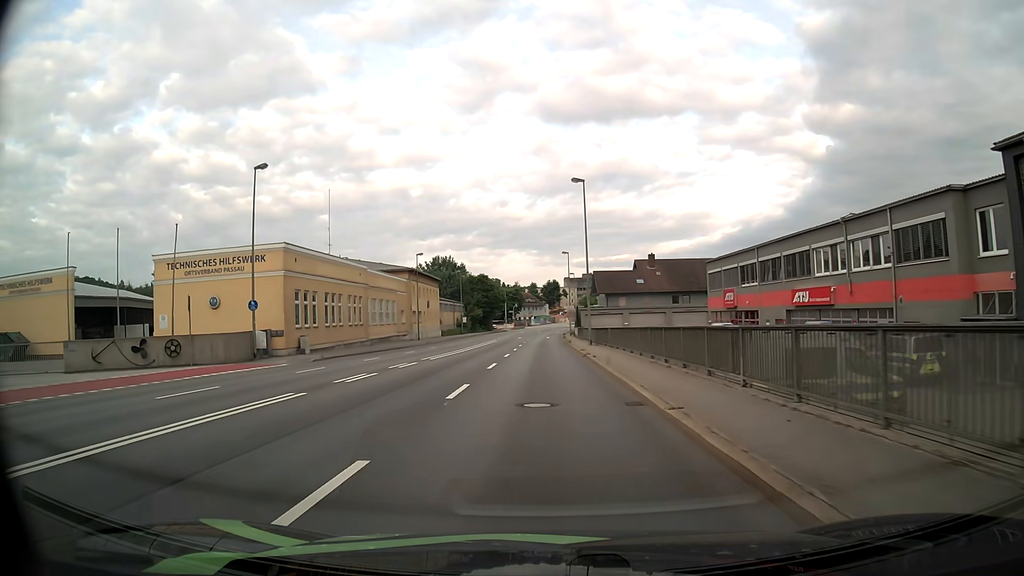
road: primary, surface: asphalt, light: Day
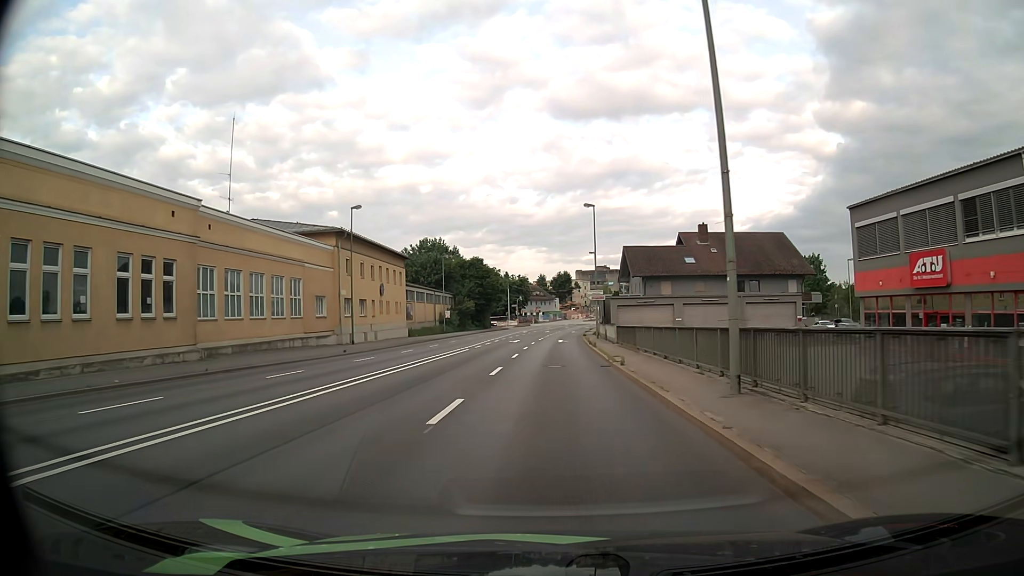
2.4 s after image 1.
(-0.2, +30.6) m; -1°
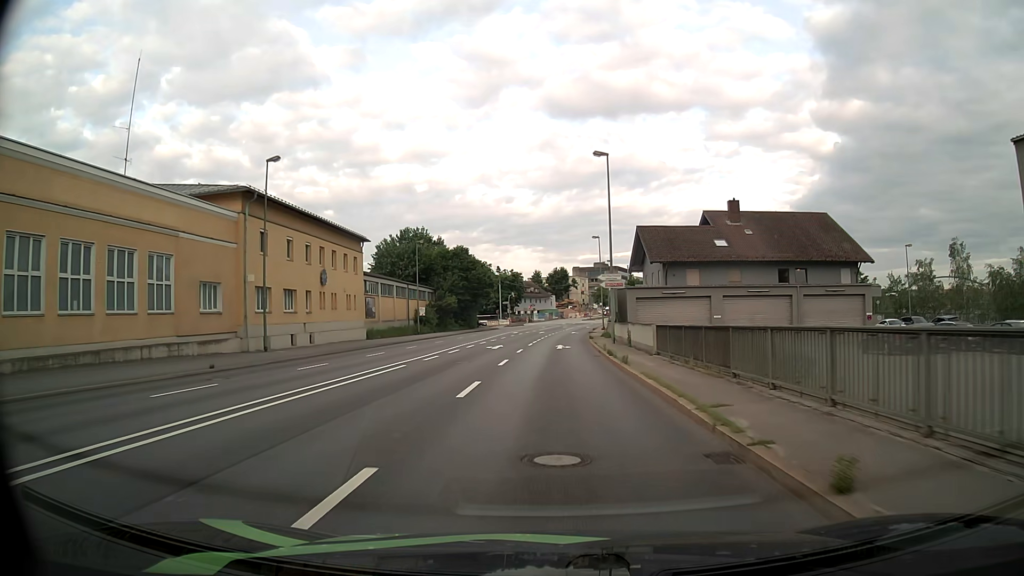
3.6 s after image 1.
(0.0, +15.3) m; 0°
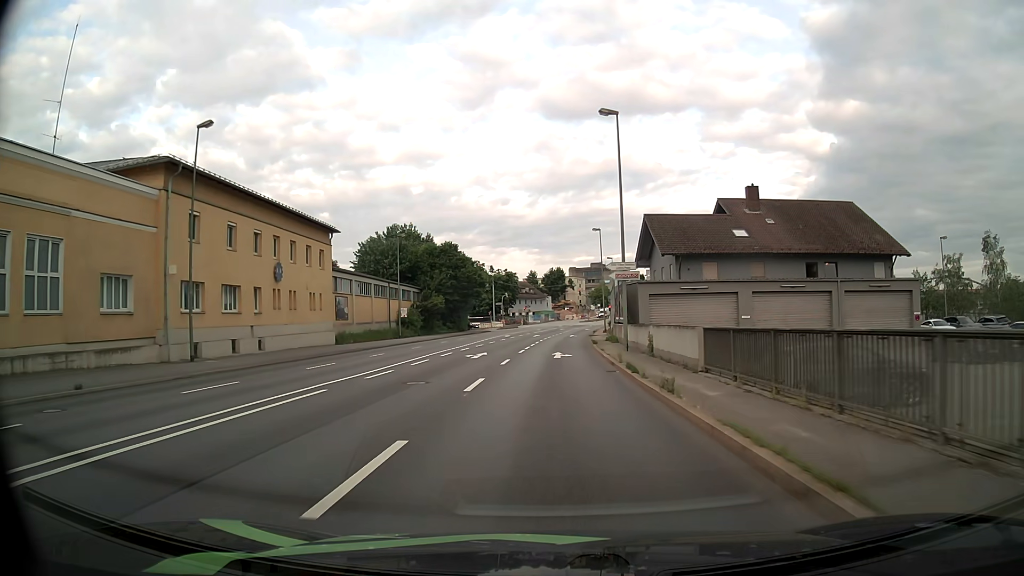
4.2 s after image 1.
(+0.1, +7.5) m; 0°
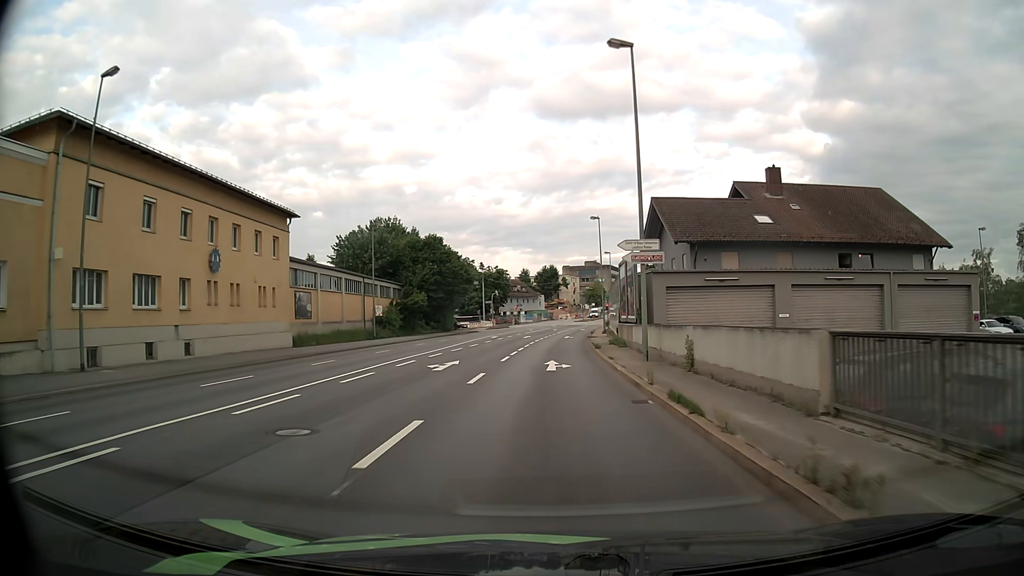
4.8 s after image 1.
(+0.1, +7.3) m; +1°
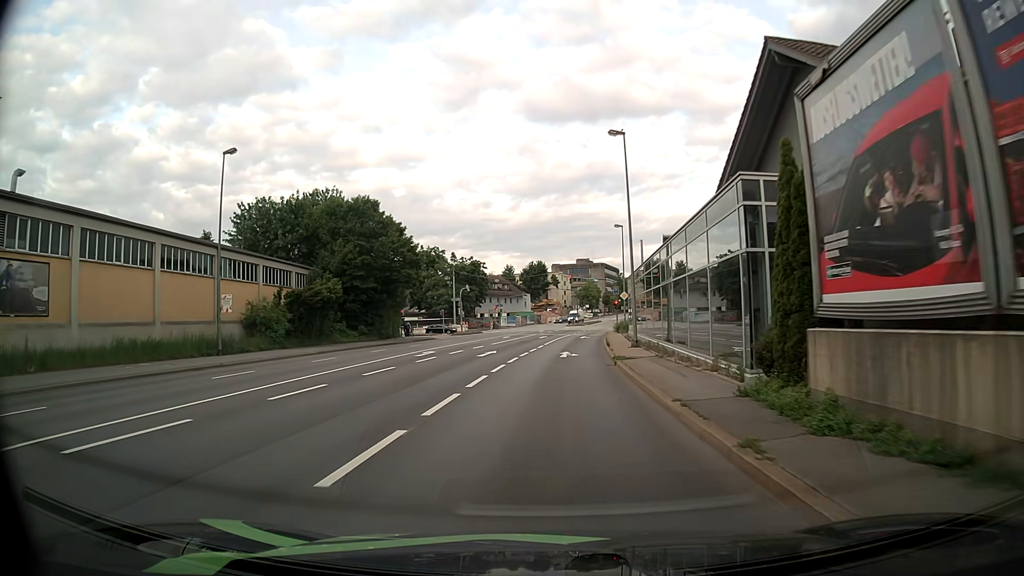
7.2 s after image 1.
(+0.2, +27.8) m; +1°
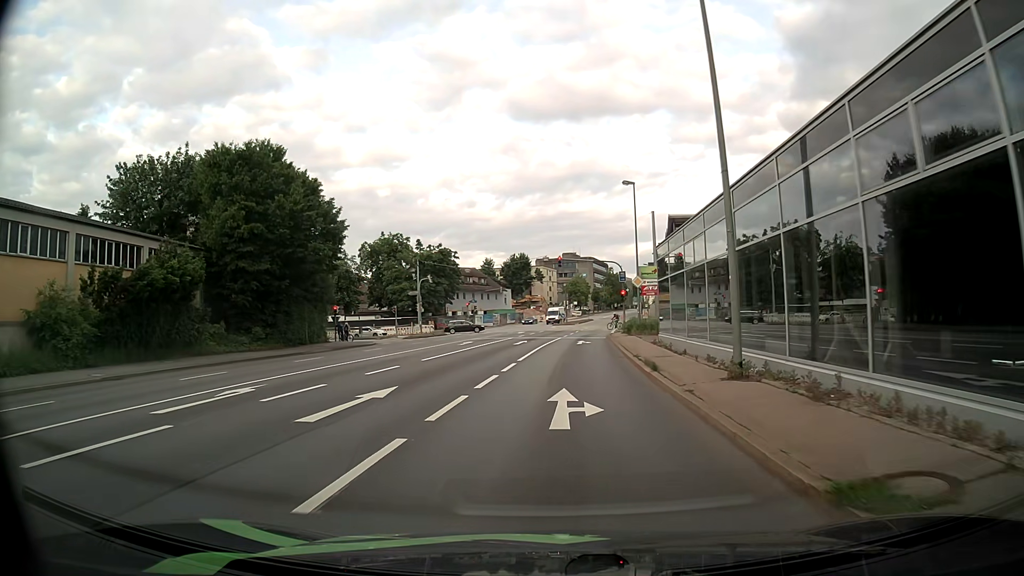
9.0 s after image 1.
(+0.3, +18.8) m; +2°
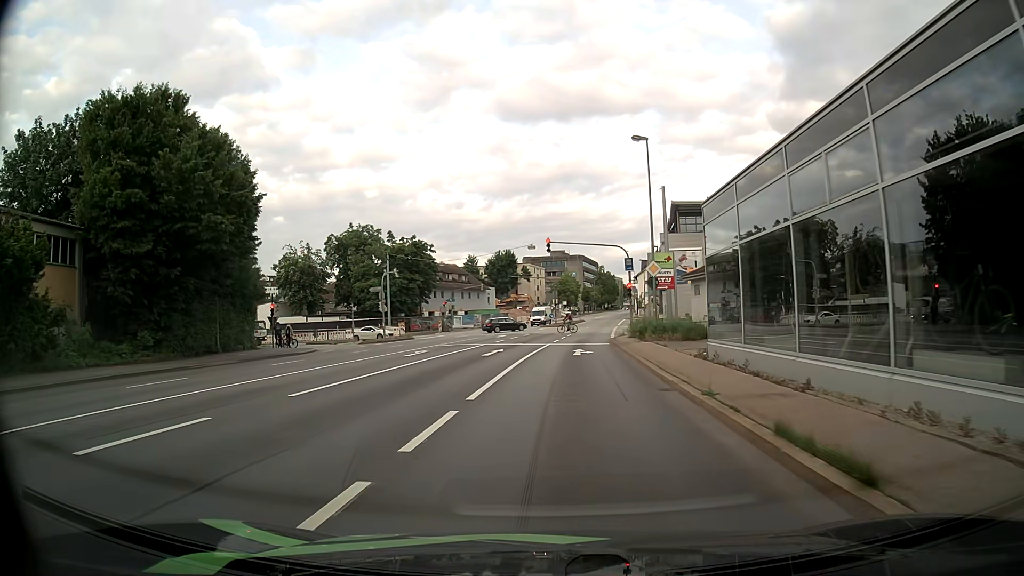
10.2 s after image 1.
(0.0, +11.0) m; 0°
(0, +10) (0, +20) (+1, +30) (+2, +40) (+3, +50) (+4, +60) (+5, +70) (+6, +80) (+7, +90) (+8, +100) m
